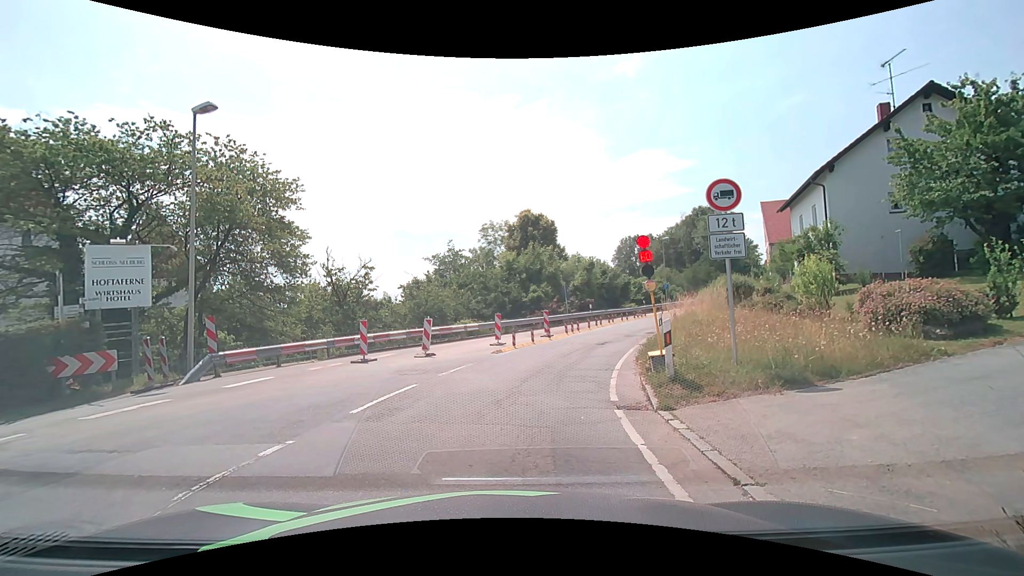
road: secondary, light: Day
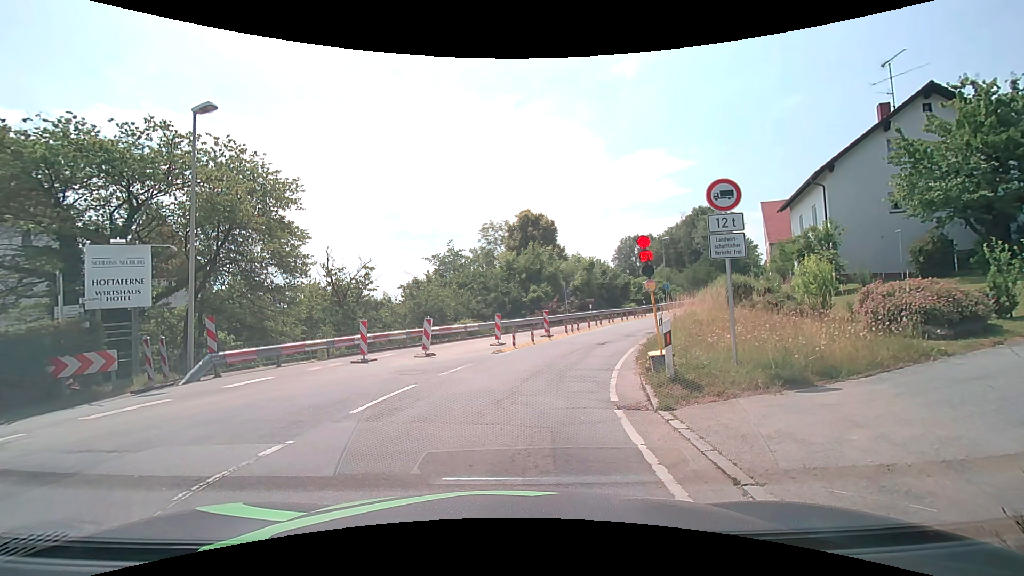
(0.0, 0.0) m; 0°
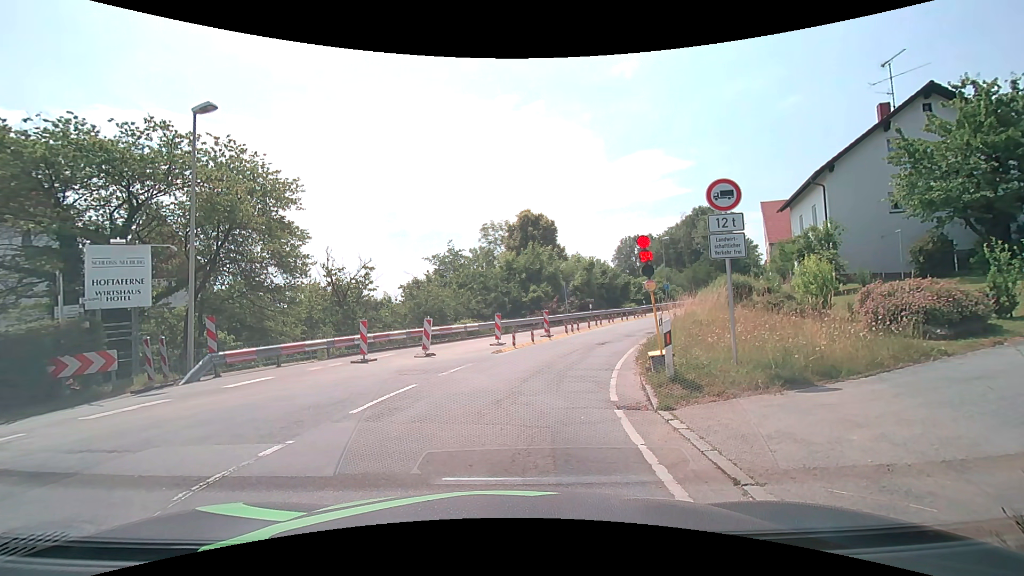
(0.0, 0.0) m; 0°
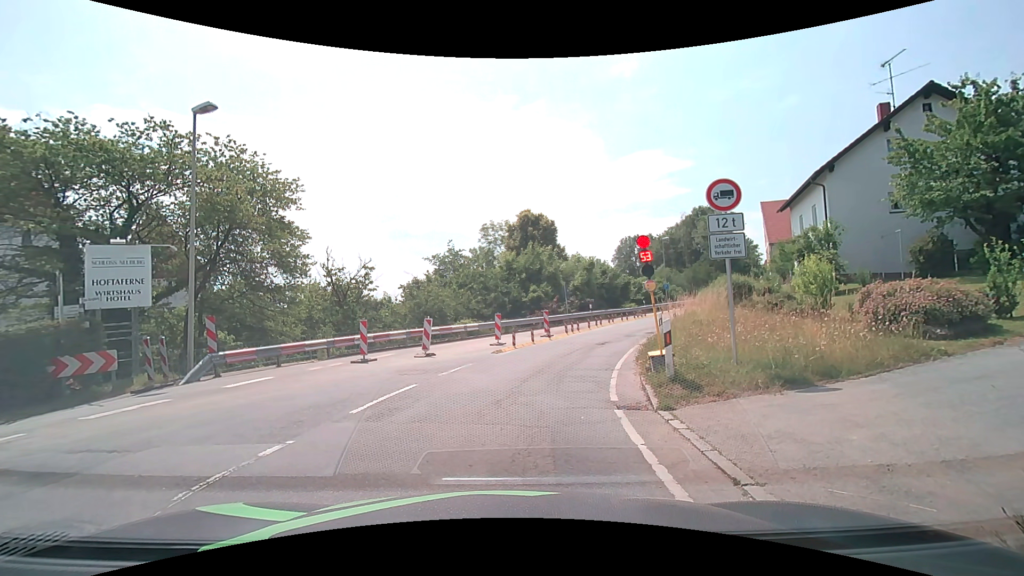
(0.0, 0.0) m; 0°
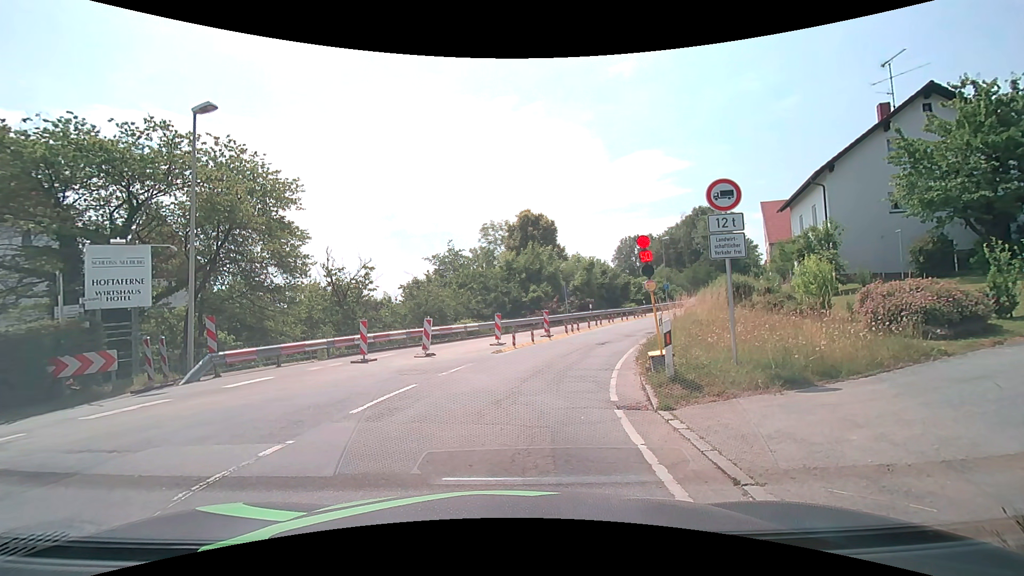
(0.0, 0.0) m; 0°
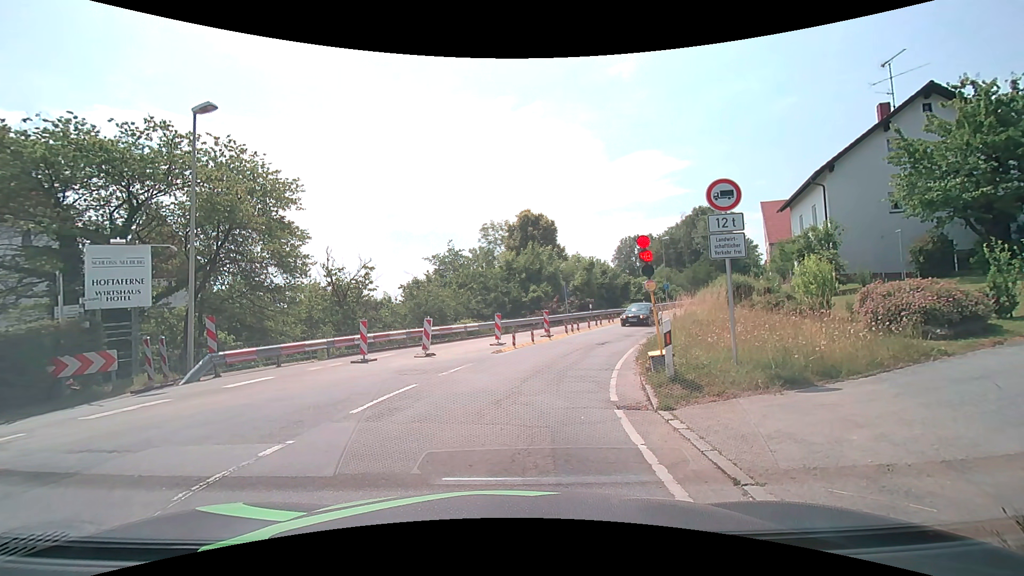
(0.0, 0.0) m; 0°
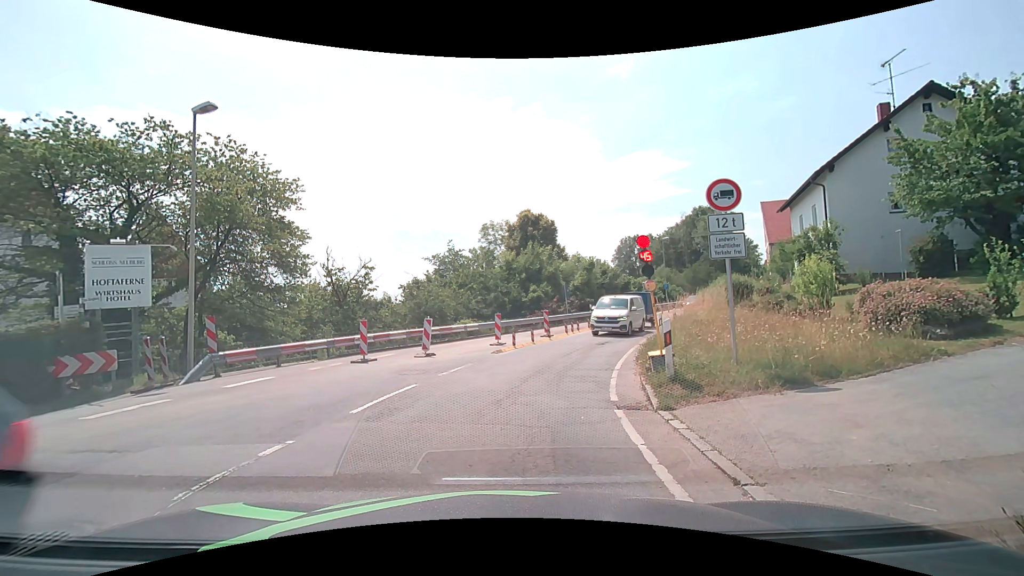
(0.0, 0.0) m; 0°
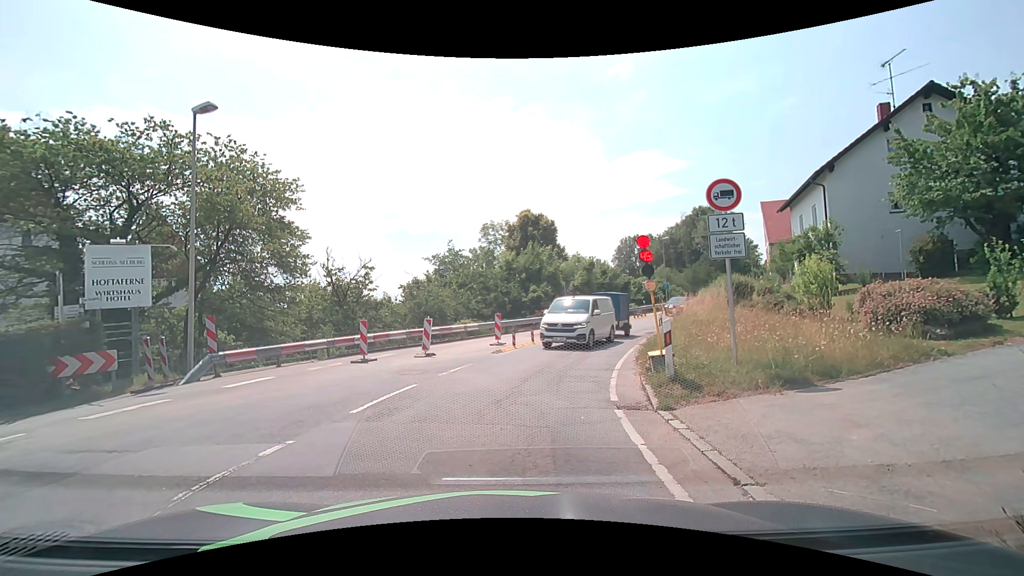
(0.0, 0.0) m; 0°
(0, +10) (+3, +20) (+6, +29) (+11, +38) (+16, +47) (+21, +55) (+27, +63) (+34, +71) (+40, +78) (+47, +86) m
